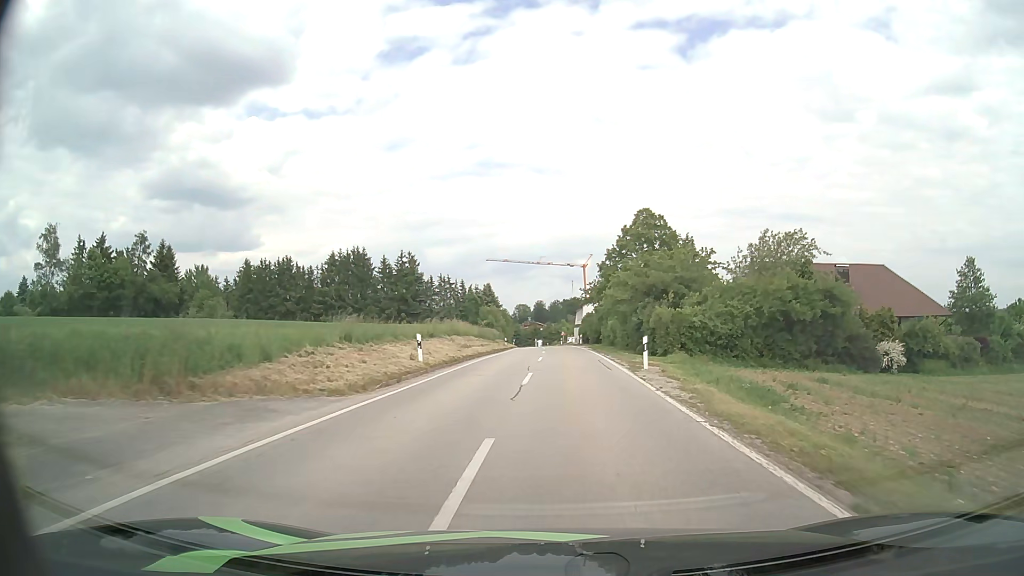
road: secondary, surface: asphalt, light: Day
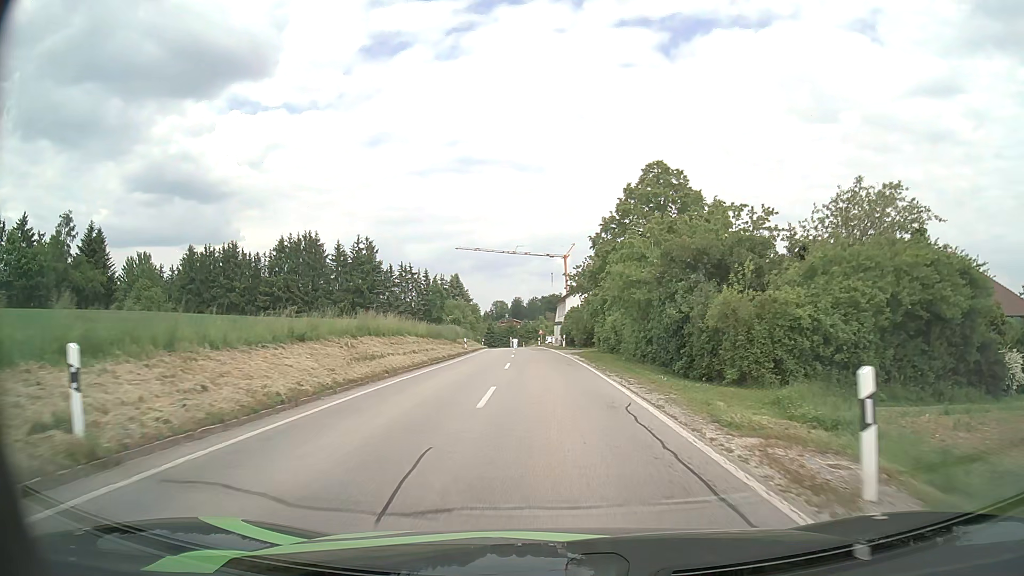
(+0.5, +16.3) m; +2°
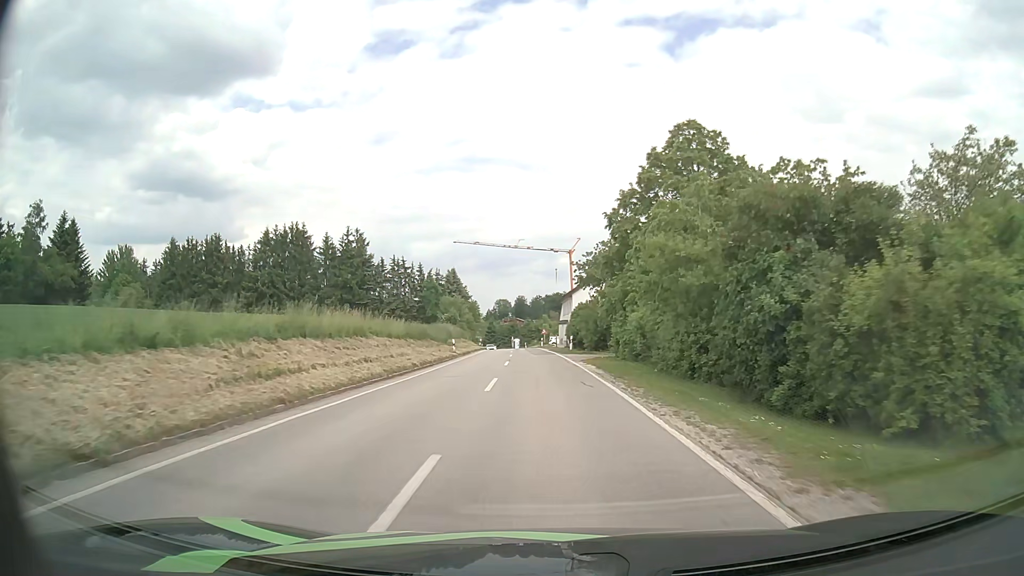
(0.0, +8.3) m; 0°
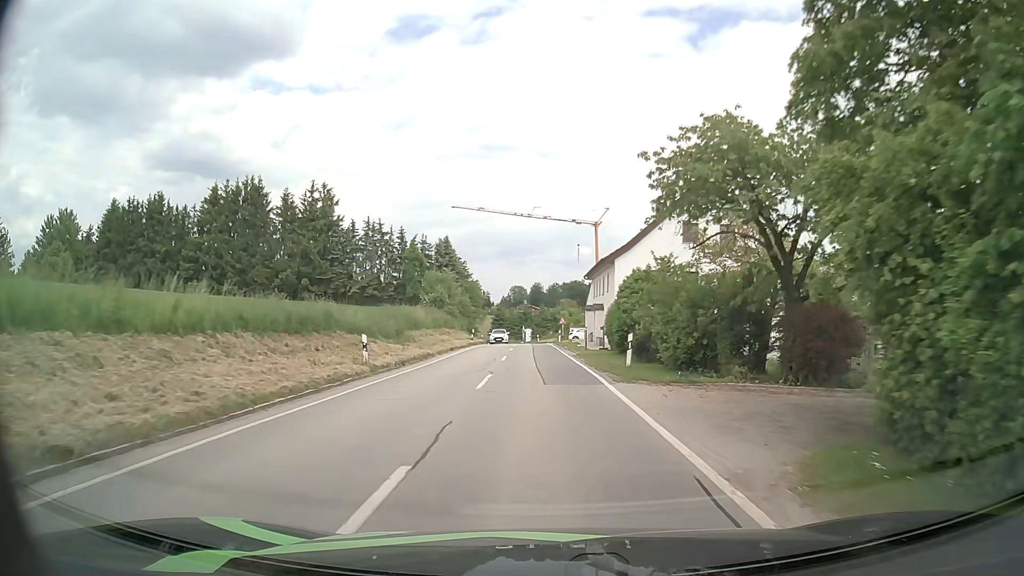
(-0.4, +24.3) m; -1°
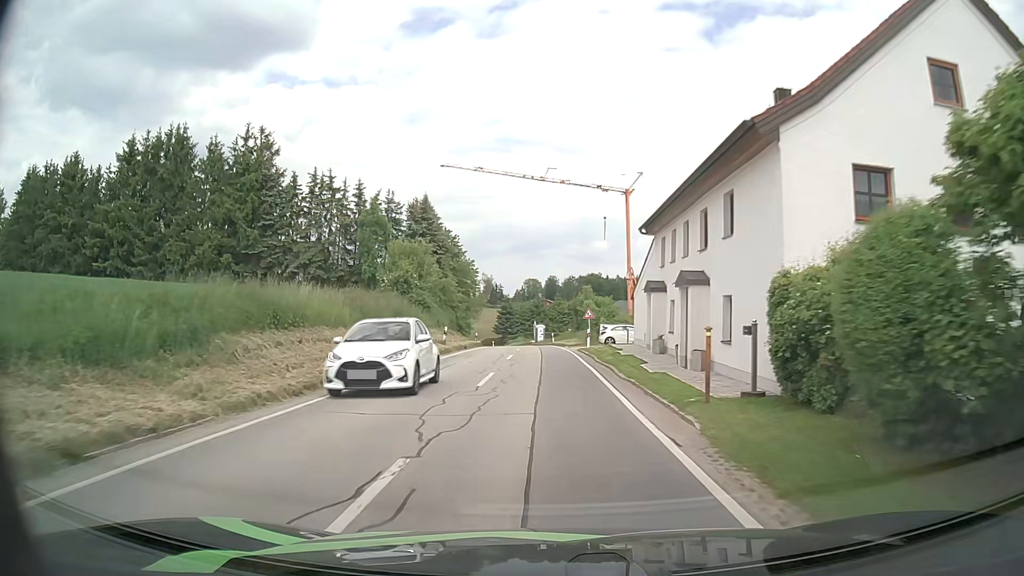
(-0.3, +23.3) m; -1°
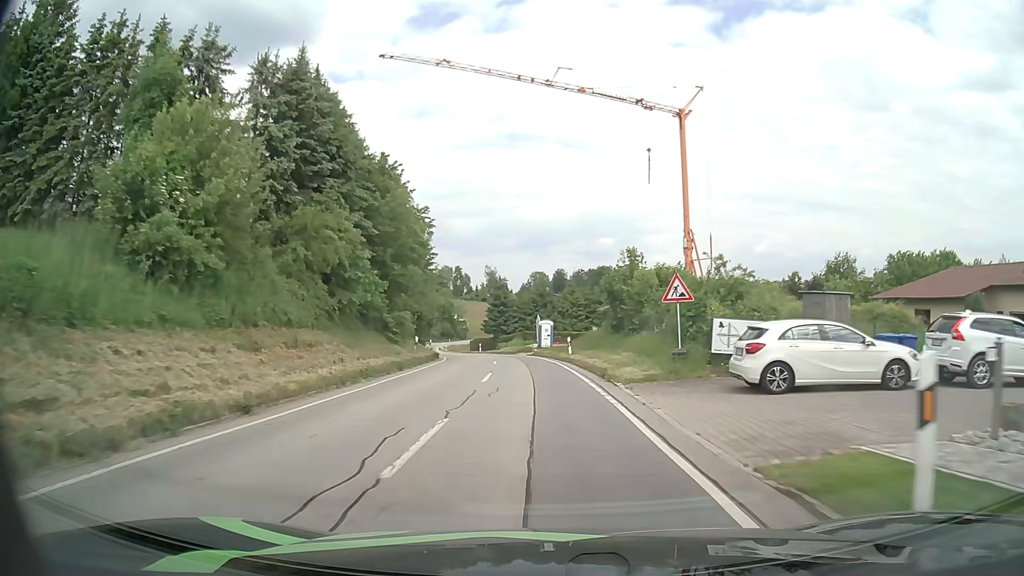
(-0.1, +30.7) m; 0°
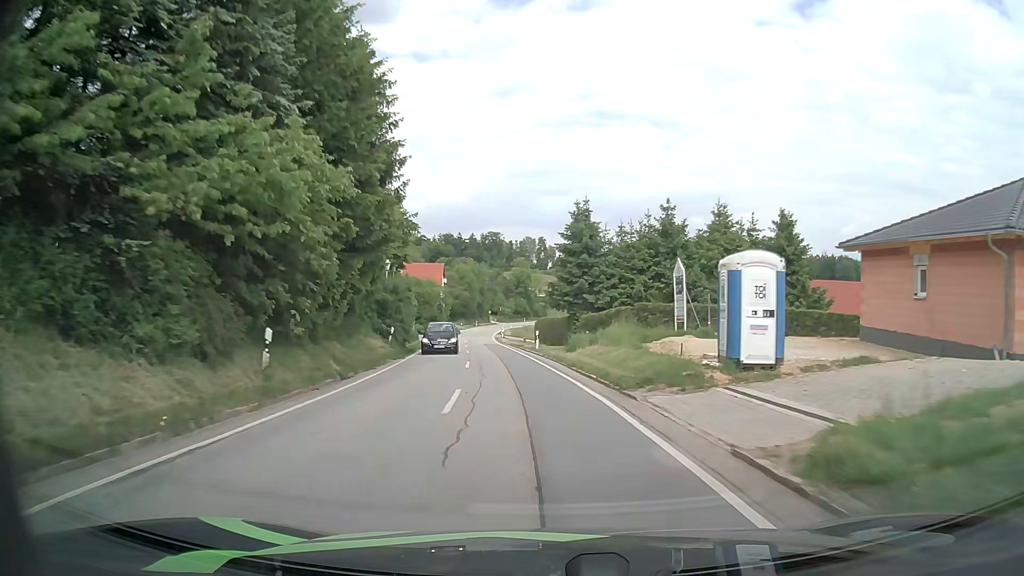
(-2.4, +42.8) m; -8°
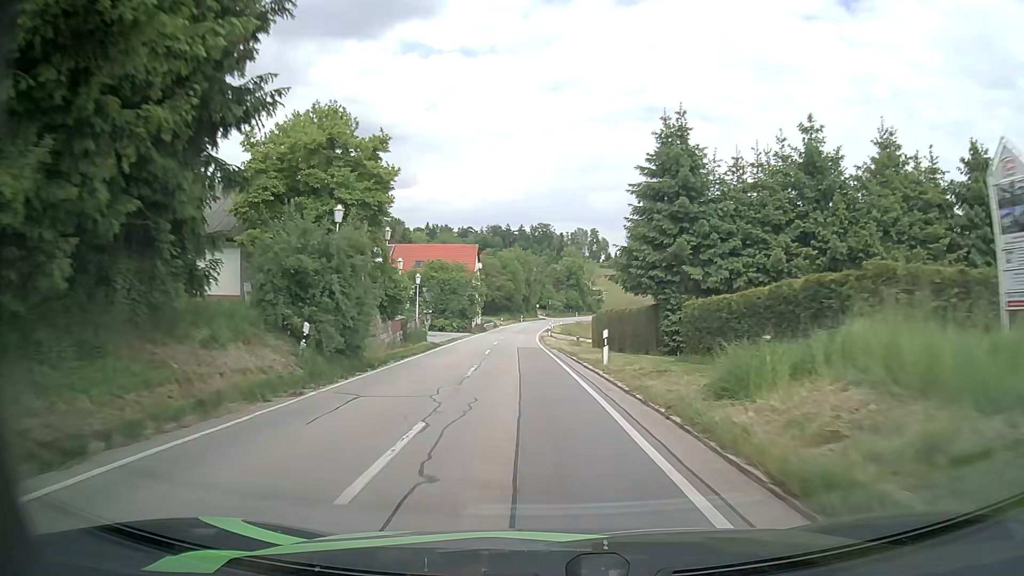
(-0.5, +17.4) m; -4°
(0, +10) (-1, +20) (-1, +30) (-2, +40) (-3, +50) (-3, +60) (-3, +70) (-3, +80) (-3, +90) (-2, +100) m
